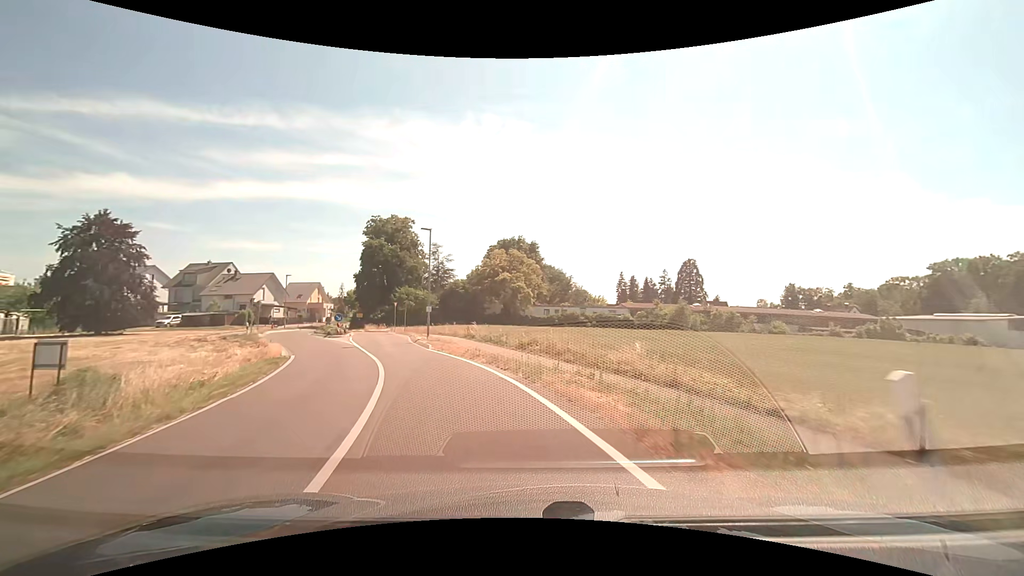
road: tertiary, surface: asphalt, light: Day
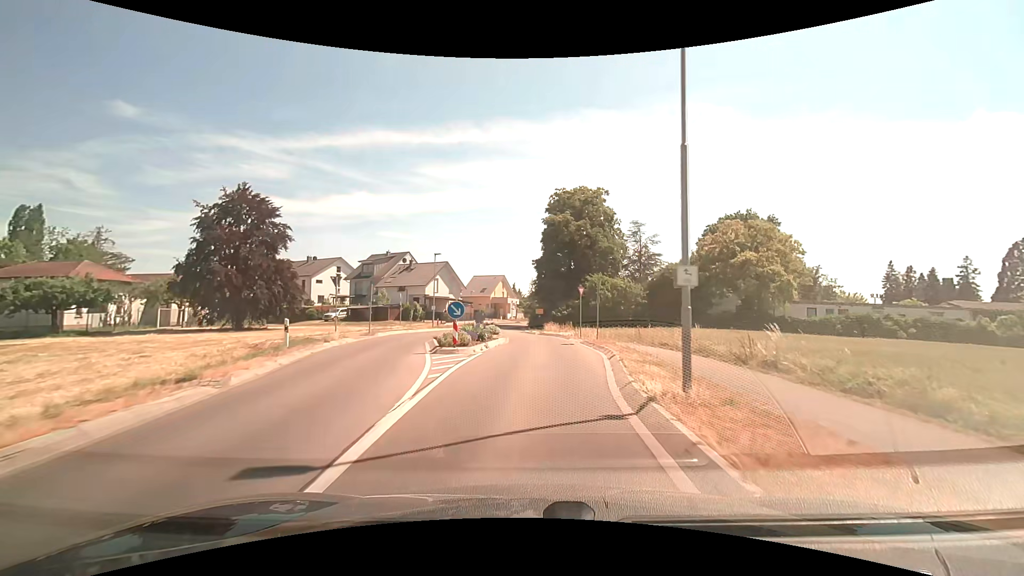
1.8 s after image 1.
(-4.6, +21.0) m; -23°
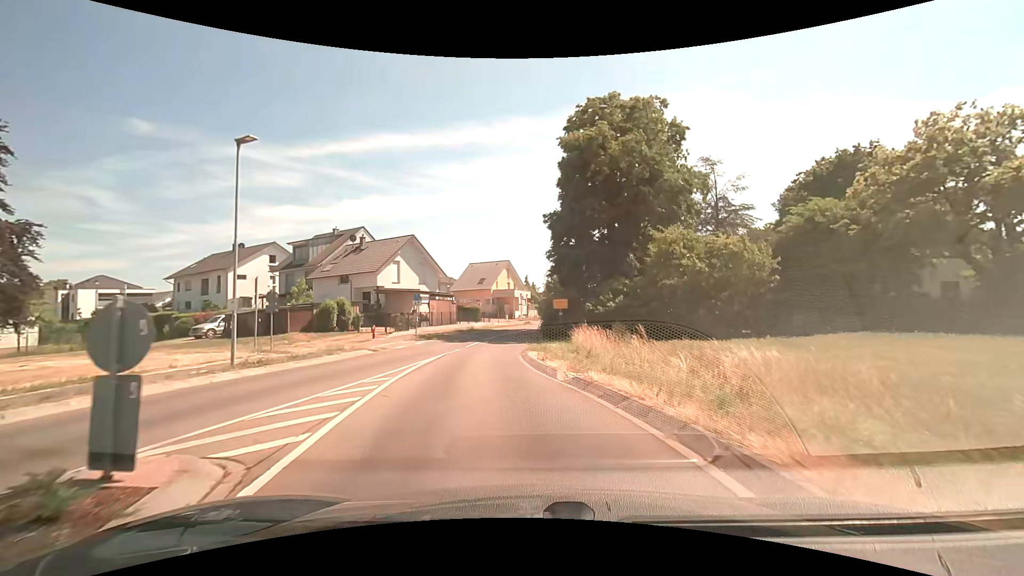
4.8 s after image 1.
(+0.5, +28.5) m; -2°
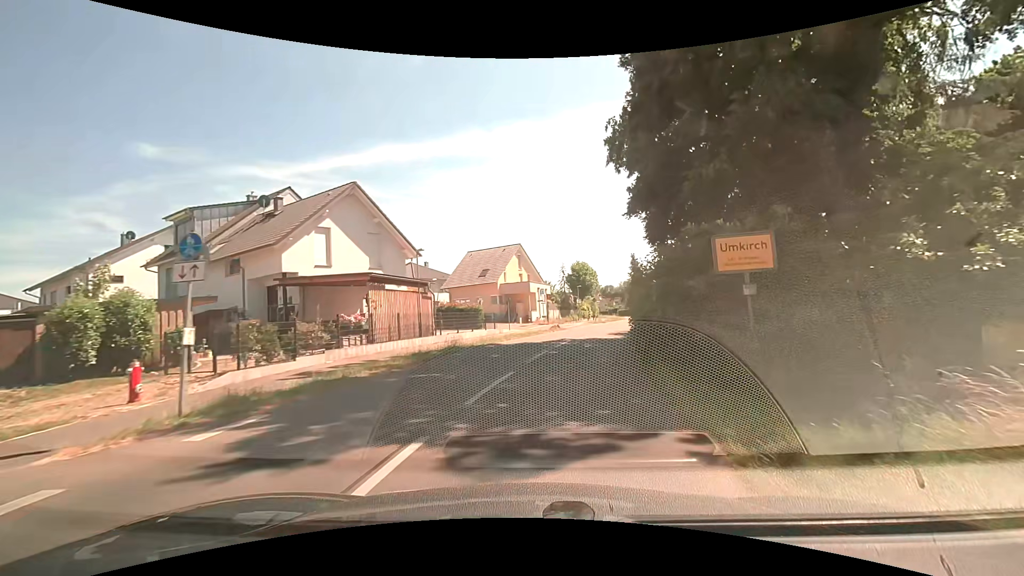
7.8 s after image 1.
(-1.5, +23.0) m; -1°
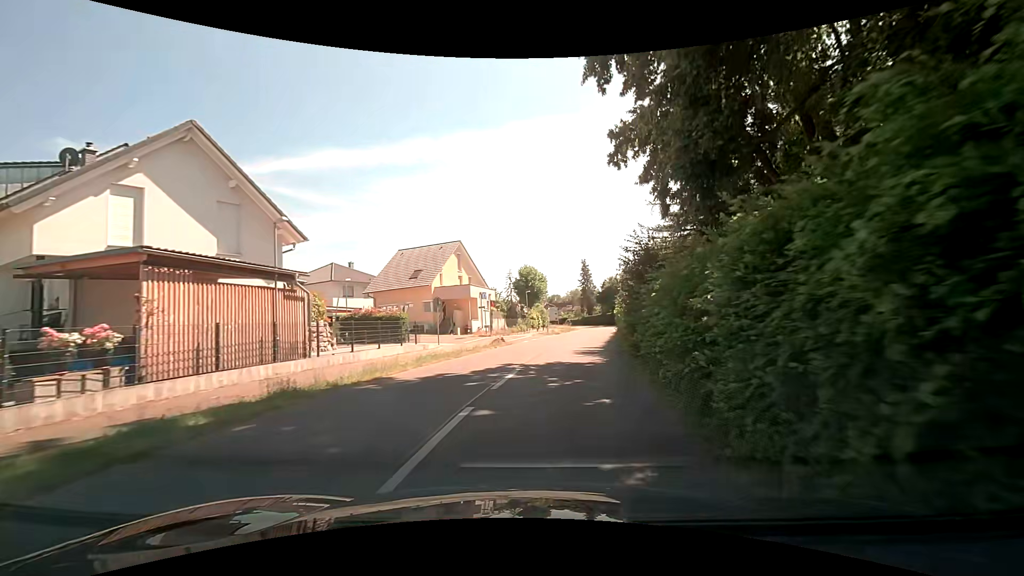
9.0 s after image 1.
(+0.4, +9.7) m; +6°
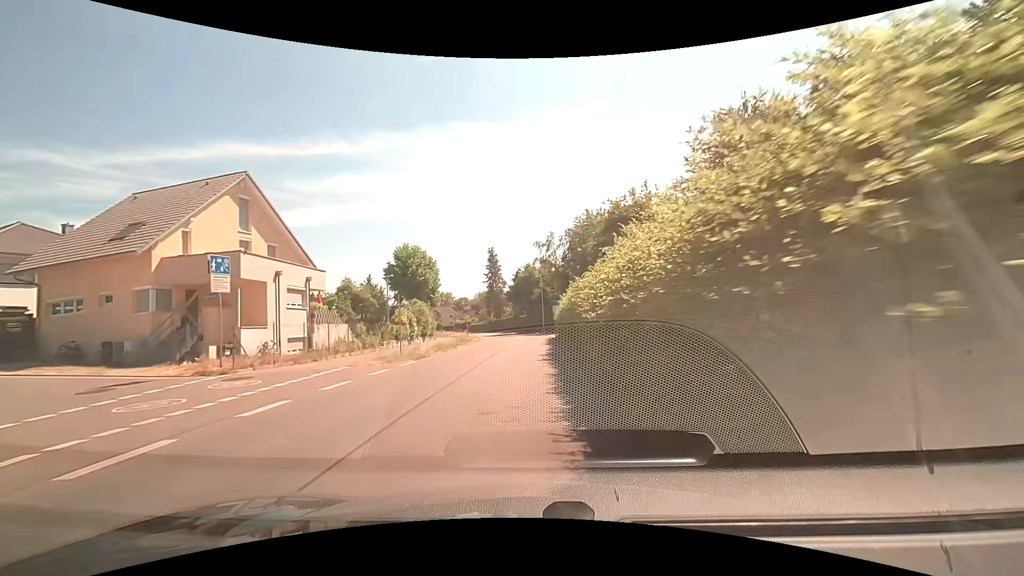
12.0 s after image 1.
(+3.1, +25.5) m; +11°
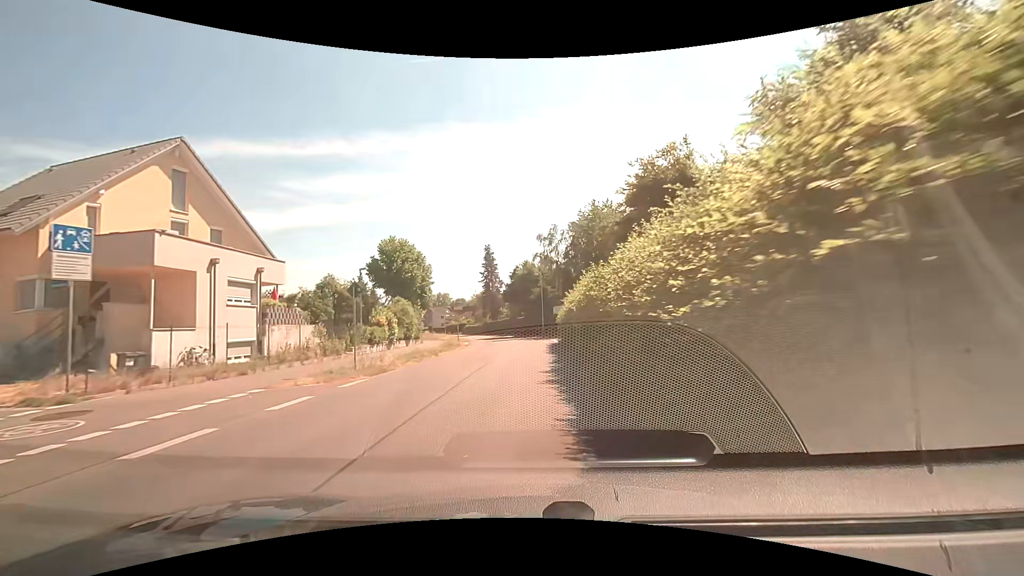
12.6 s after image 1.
(0.0, +5.3) m; 0°
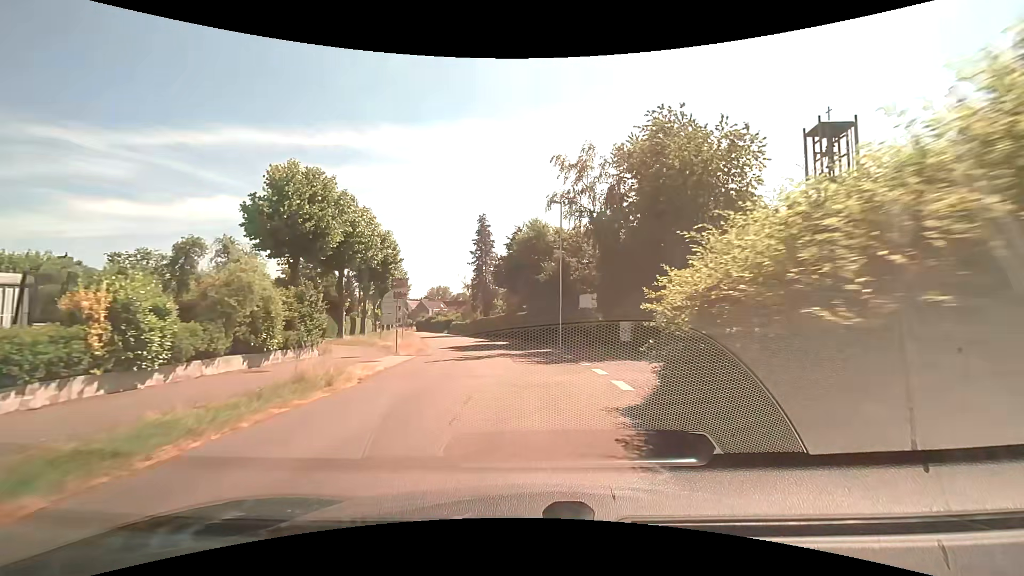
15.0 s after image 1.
(+0.1, +22.5) m; -1°
(0, +10) (0, +20) (-2, +30) (-3, +40) (-5, +50) (-8, +59) (-11, +69) (-14, +78) (-17, +88) (-20, +97) m
